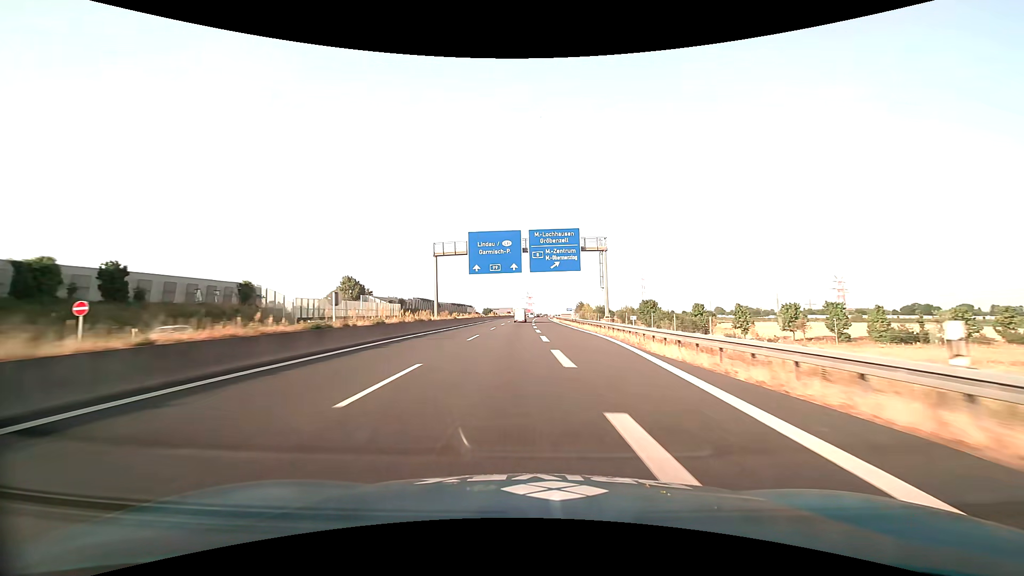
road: motorway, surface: asphalt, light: Day
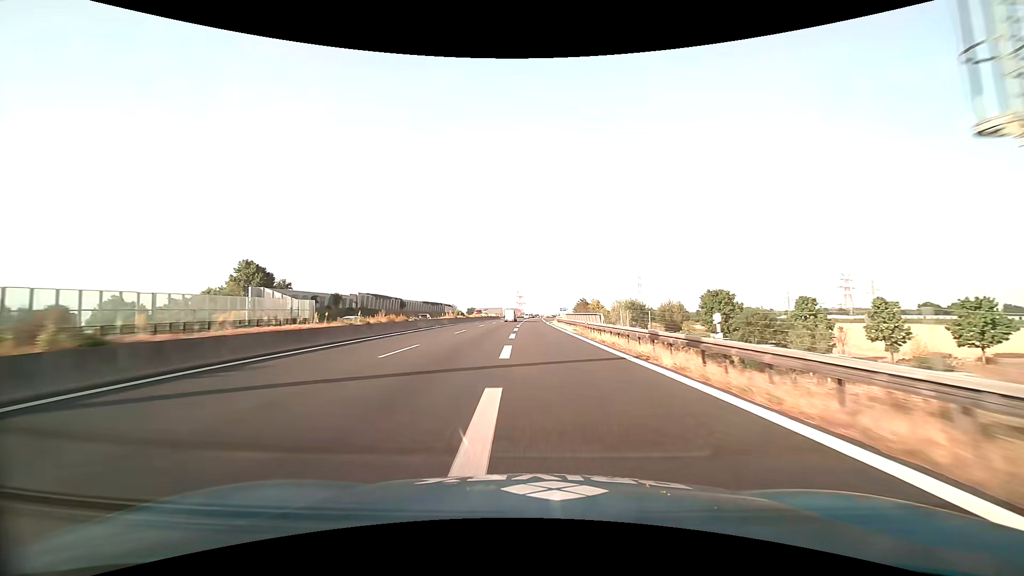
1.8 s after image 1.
(+0.8, +45.3) m; +1°
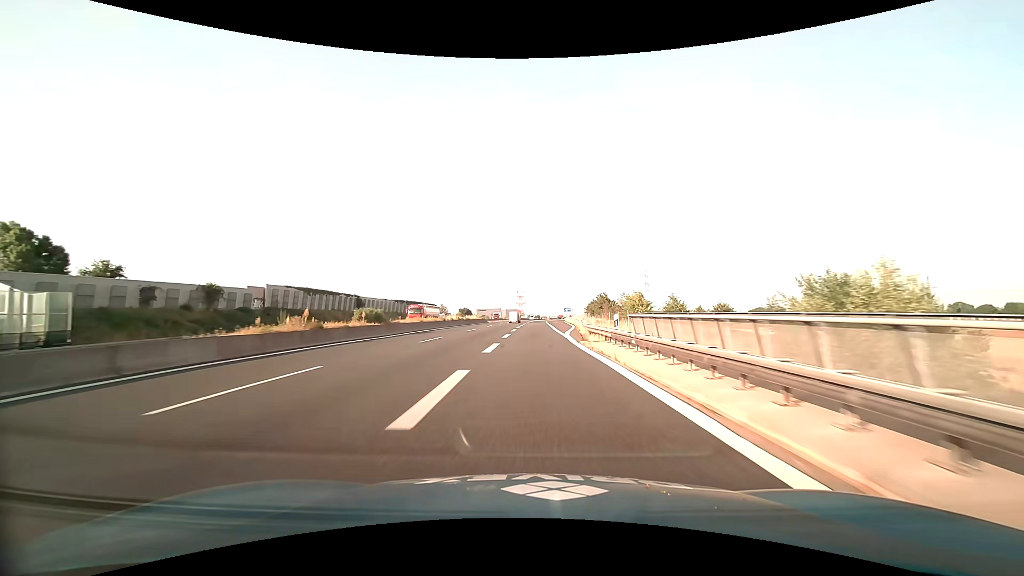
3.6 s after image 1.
(0.0, +44.5) m; 0°
(0, +10) (0, +20) (0, +30) (0, +40) (0, +50) (0, +60) (0, +70) (0, +80) (0, +90) (+1, +100) m
